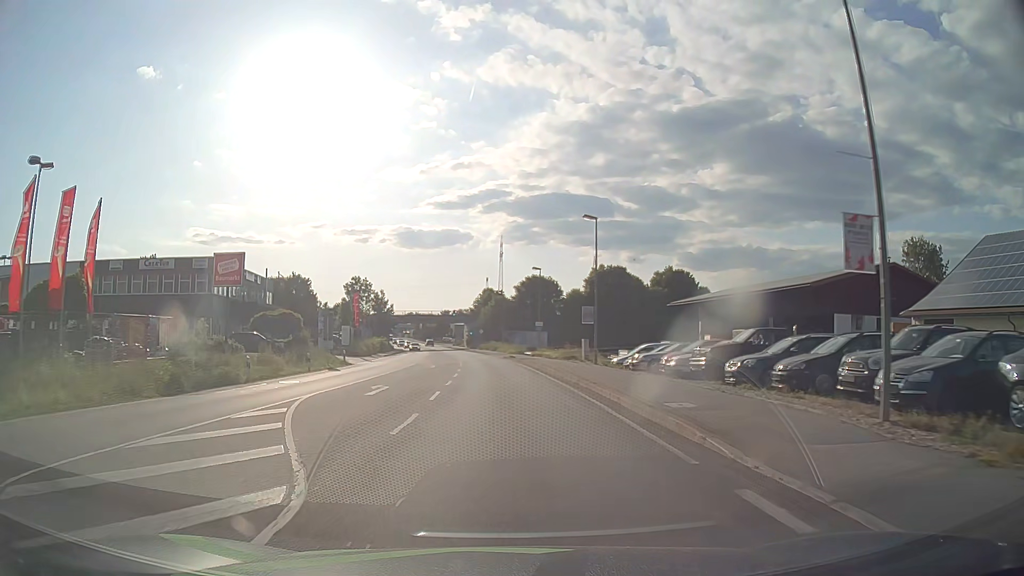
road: primary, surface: asphalt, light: Day
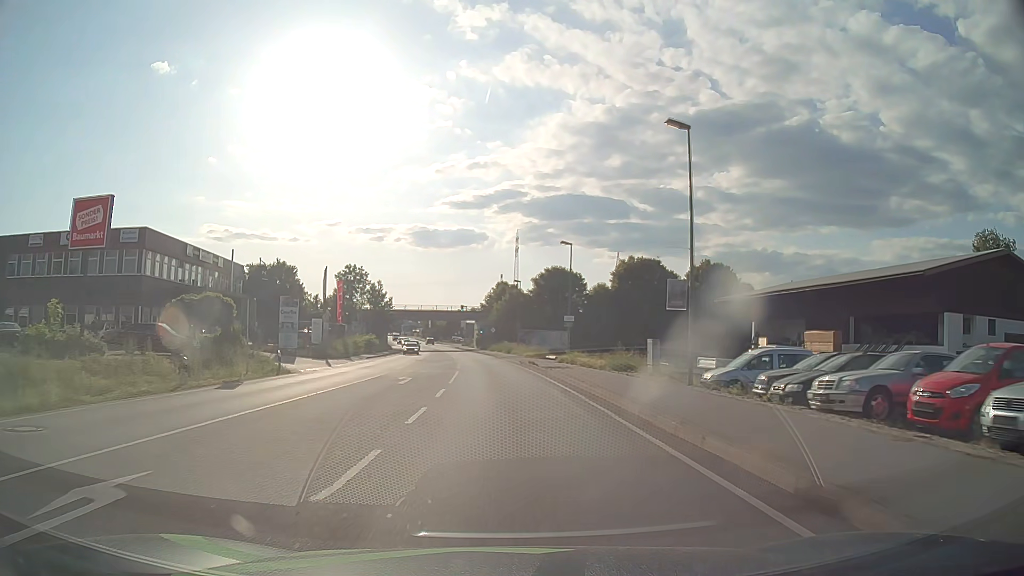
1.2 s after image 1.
(-0.1, +16.3) m; -1°
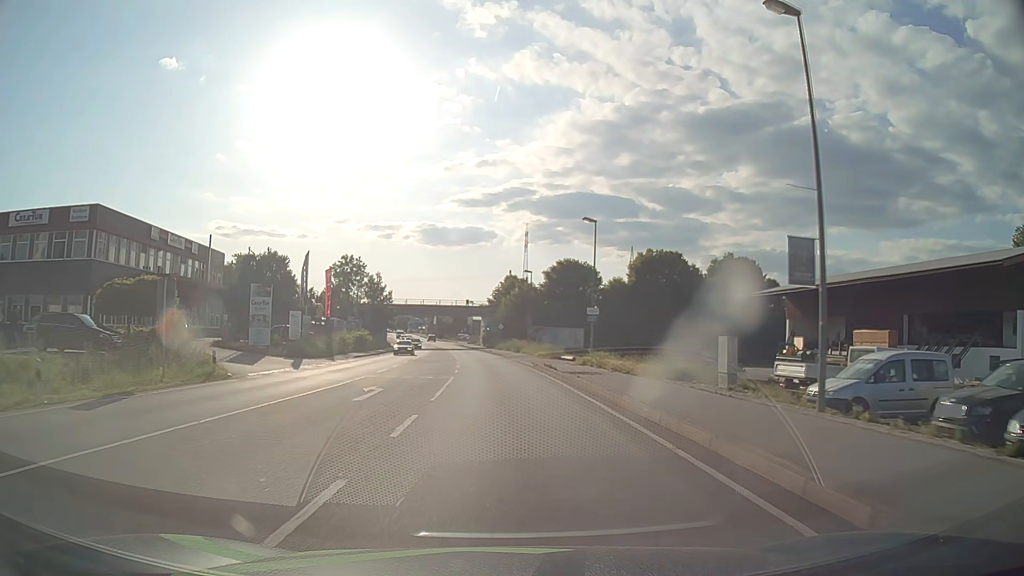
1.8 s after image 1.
(0.0, +8.1) m; 0°
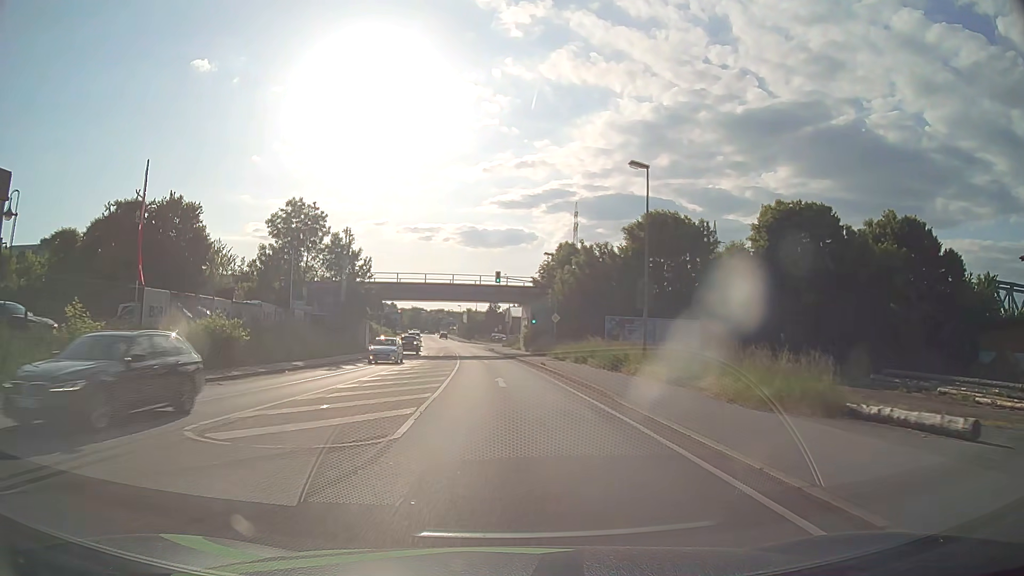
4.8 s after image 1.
(-1.4, +40.5) m; -4°
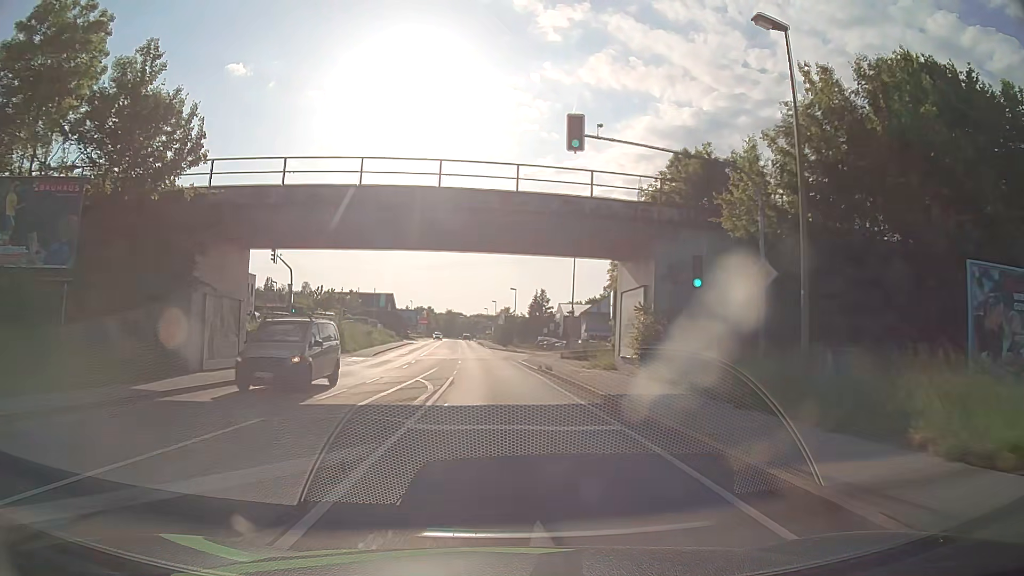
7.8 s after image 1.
(-1.1, +40.2) m; -3°
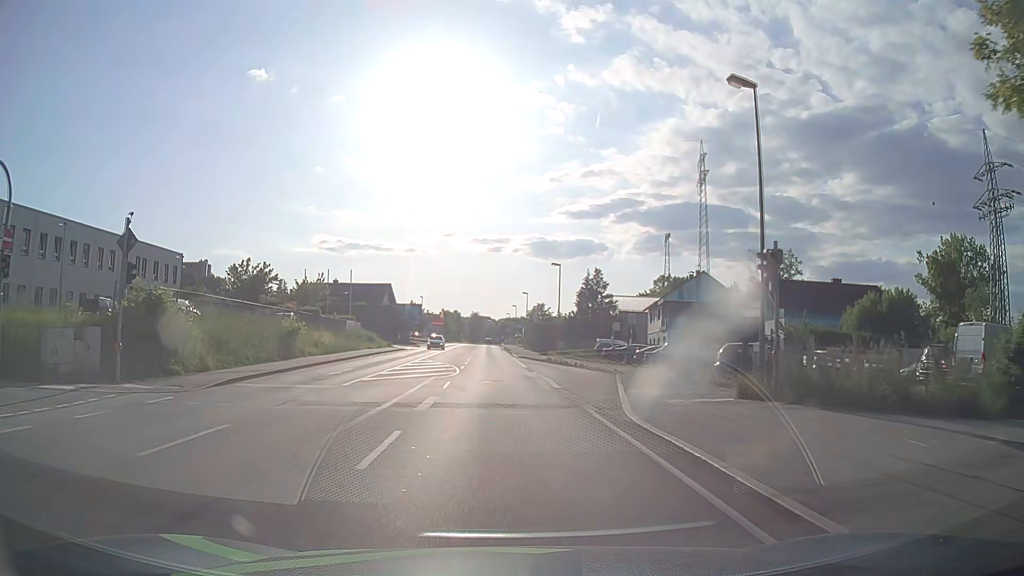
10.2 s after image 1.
(-0.8, +32.2) m; -3°
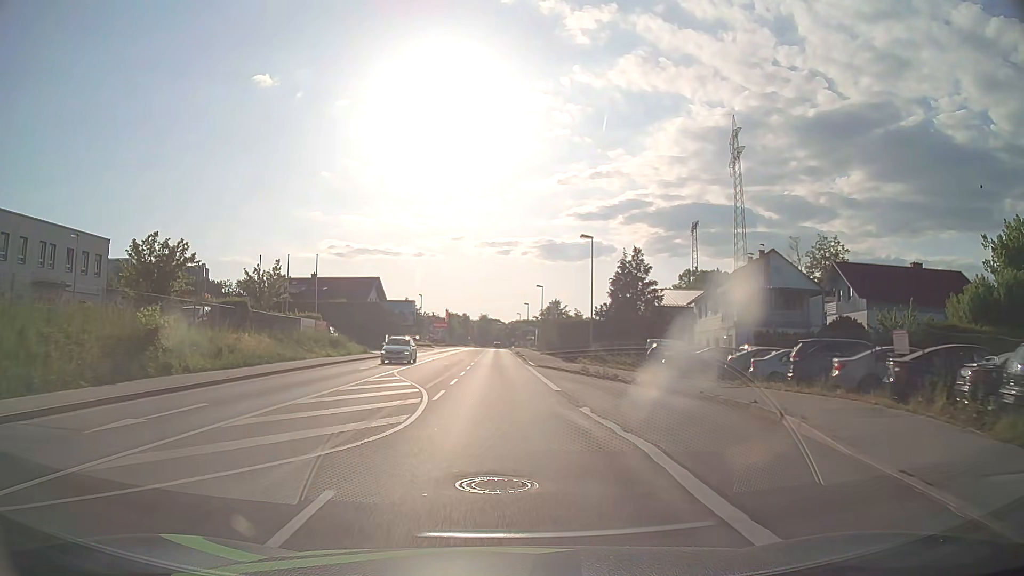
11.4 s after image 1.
(0.0, +16.1) m; 0°
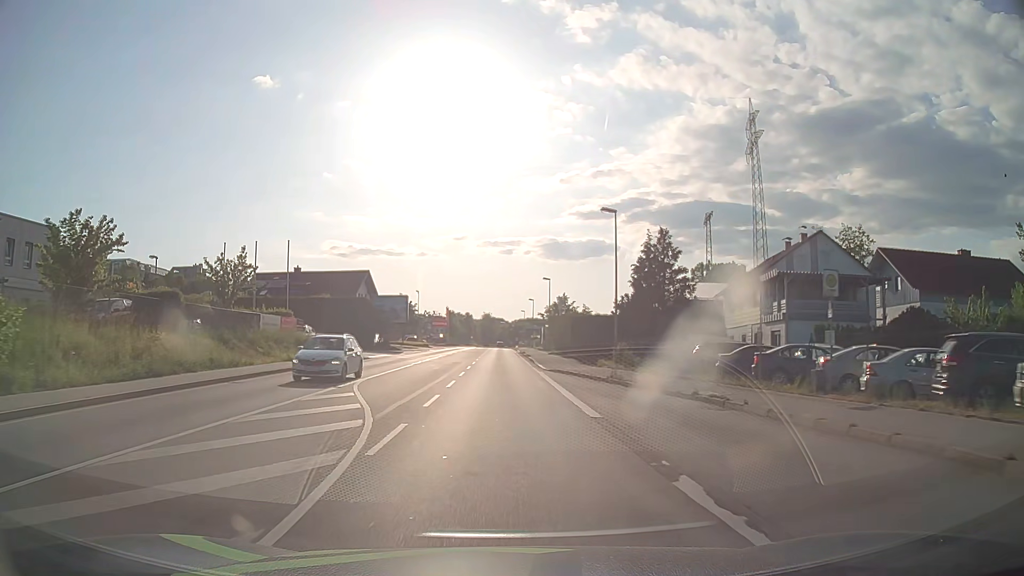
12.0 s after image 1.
(-0.1, +8.0) m; 0°
(0, +10) (0, +20) (0, +30) (0, +40) (0, +50) (-1, +60) (-1, +70) (-1, +80) (-1, +90) (-1, +100) m
